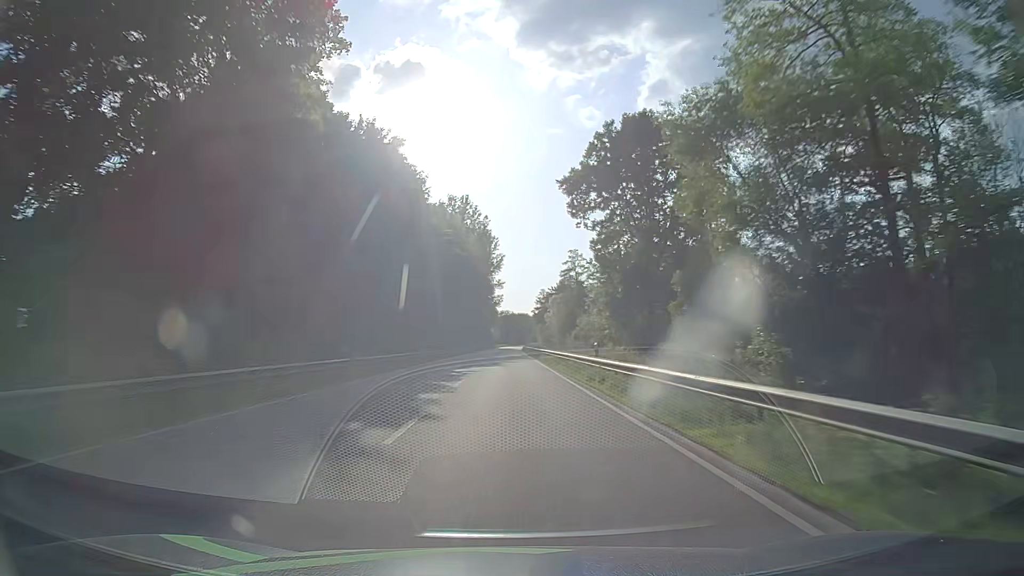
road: primary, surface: asphalt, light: Day
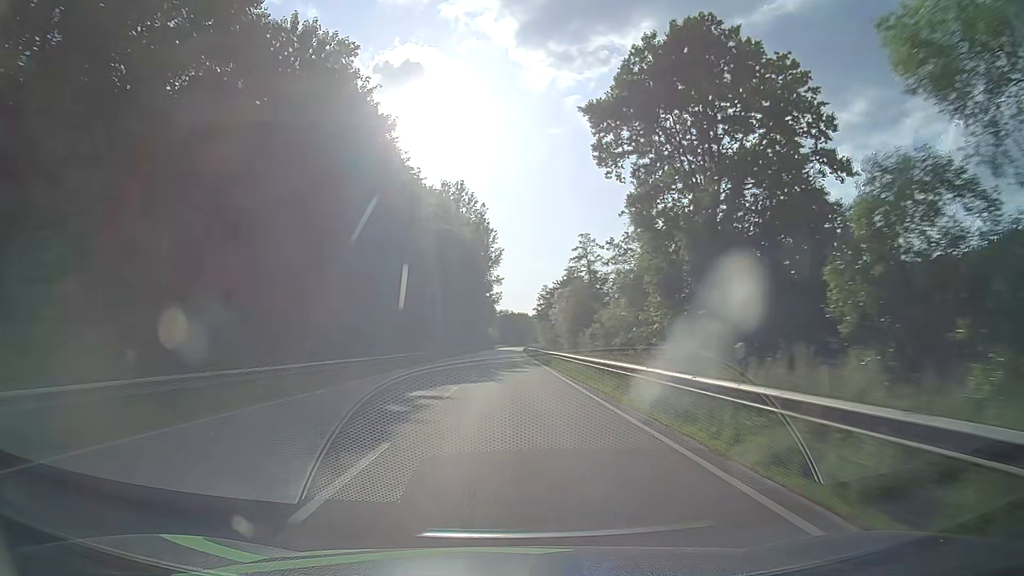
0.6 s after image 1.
(0.0, +15.8) m; 0°
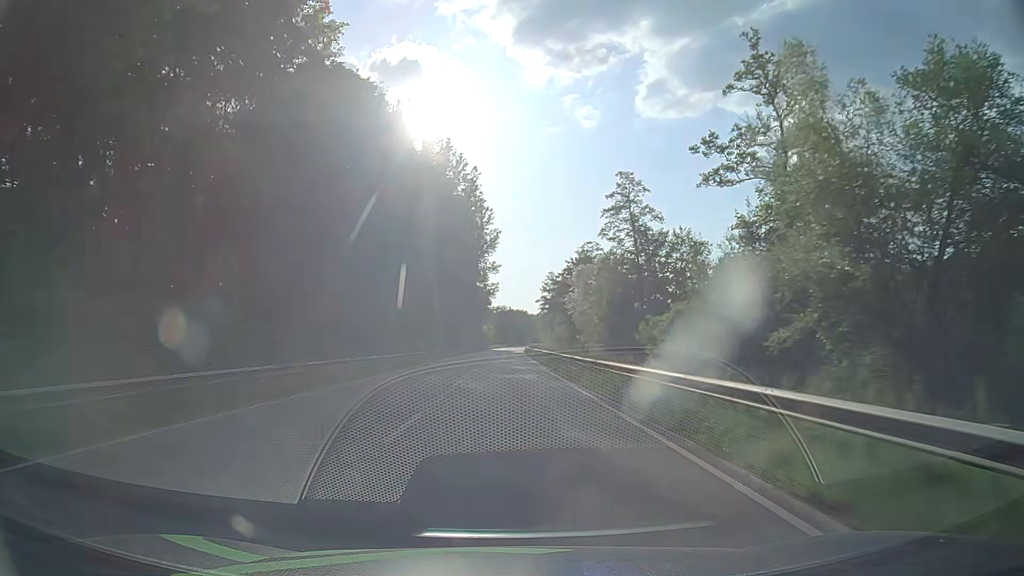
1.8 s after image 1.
(-0.1, +31.6) m; 0°
